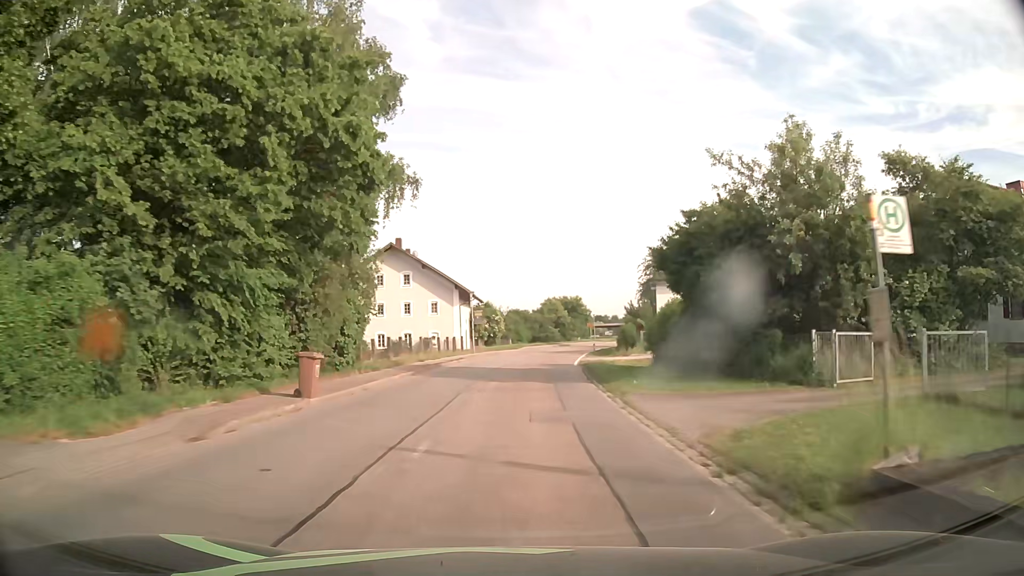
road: tertiary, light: Day
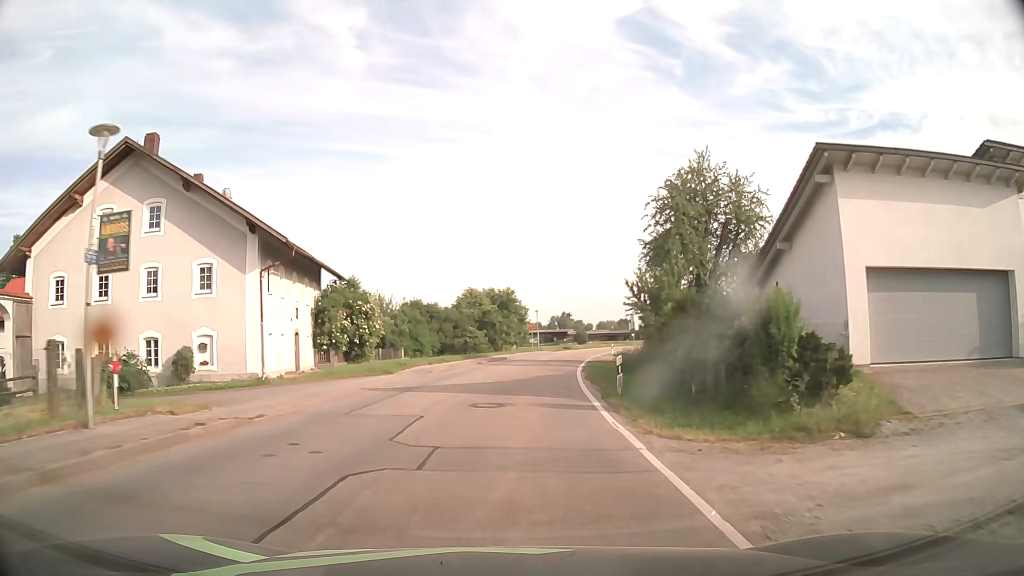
(+2.3, +38.4) m; +7°
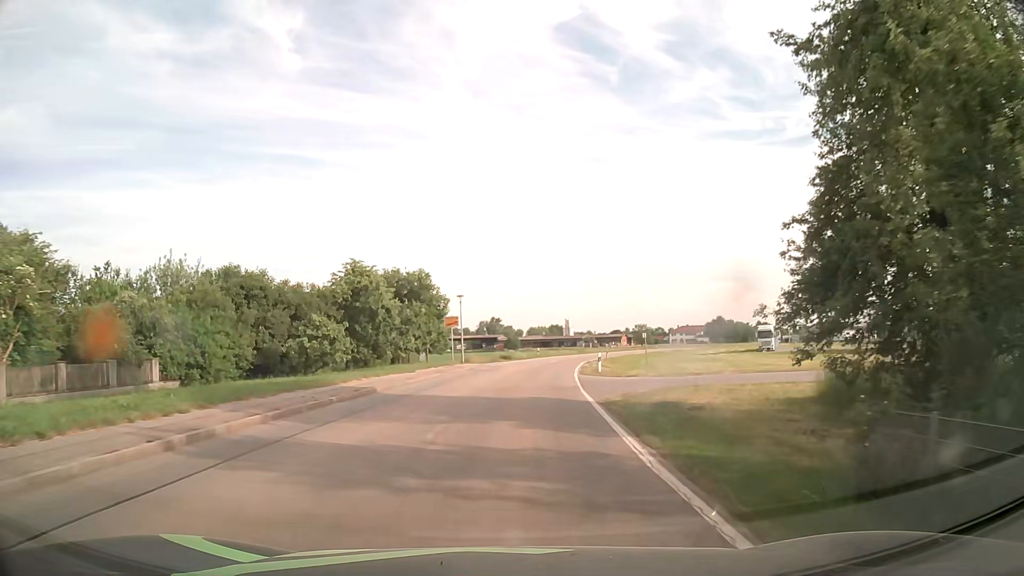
(+1.4, +30.5) m; +6°
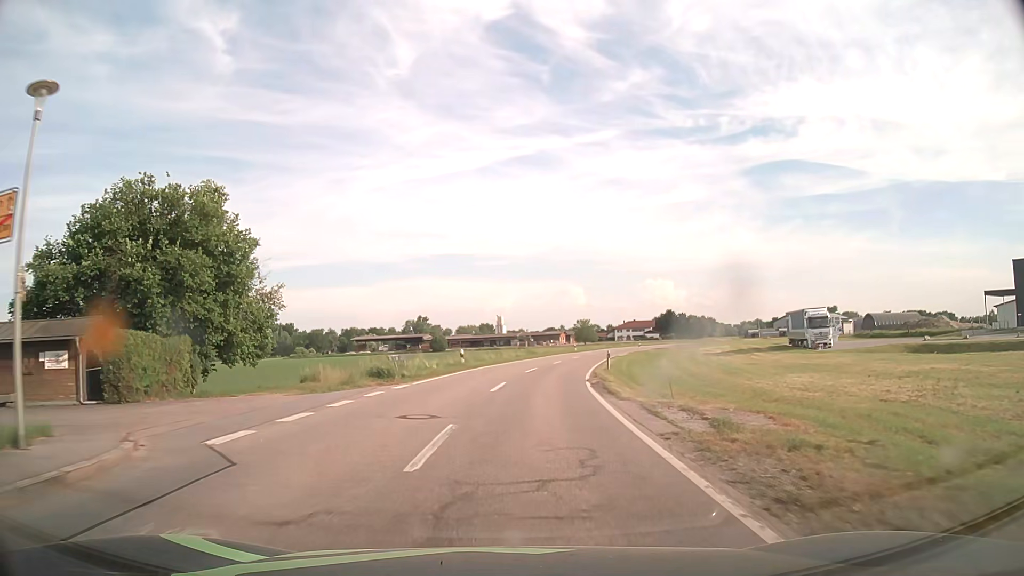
(+2.0, +38.0) m; +6°
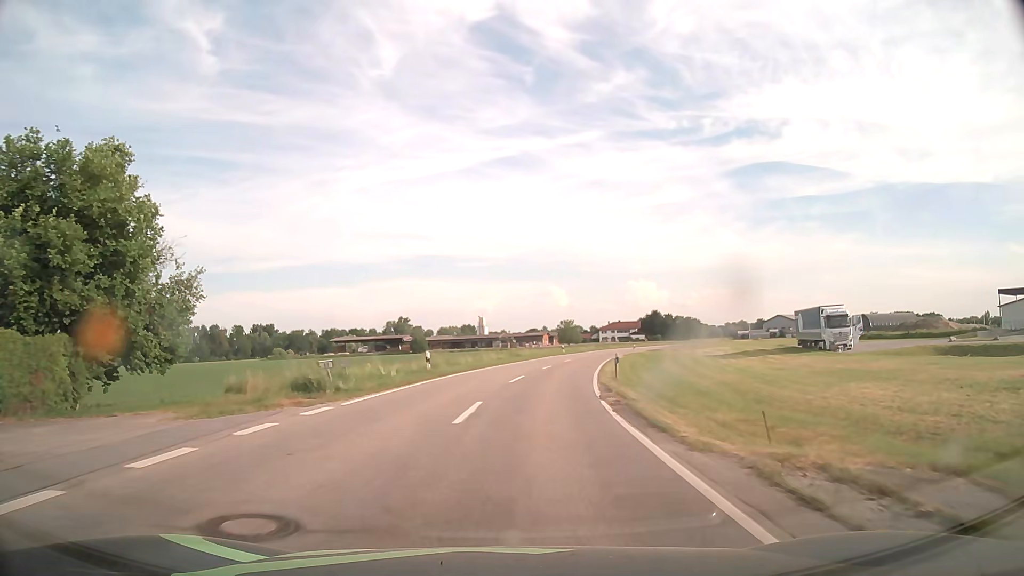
(+0.1, +7.7) m; +1°
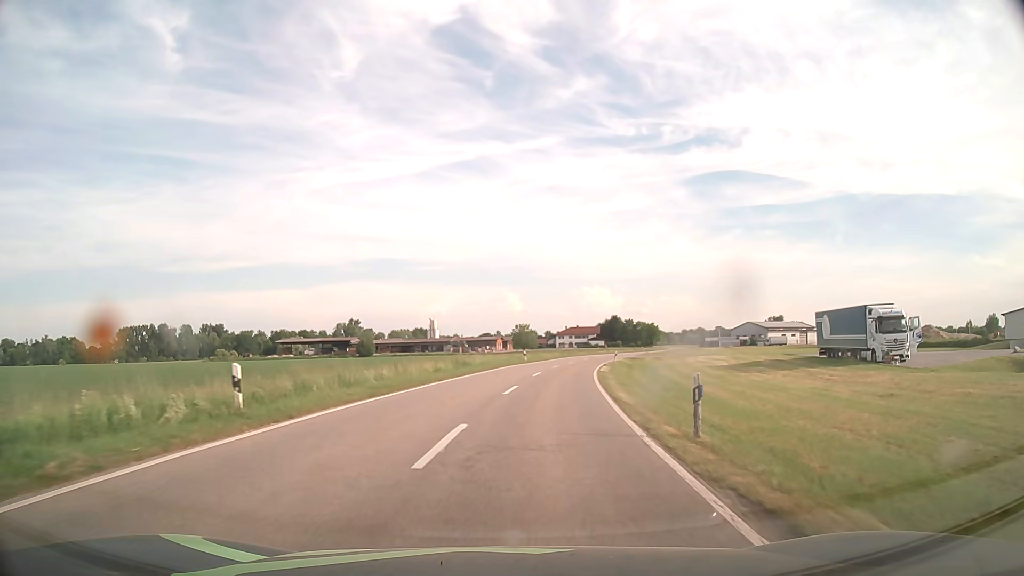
(+0.5, +16.0) m; +4°
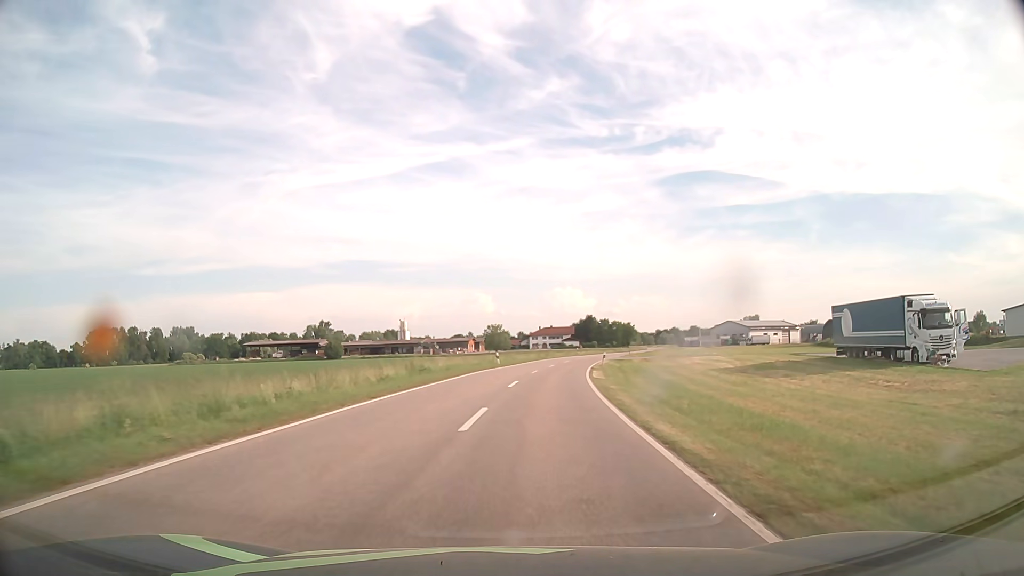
(+0.2, +8.5) m; +2°
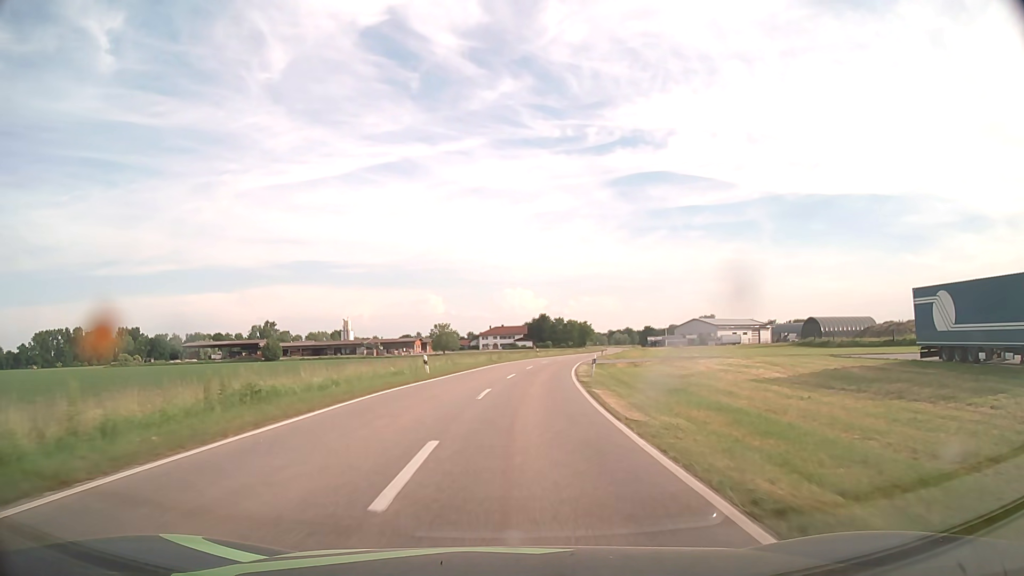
(+0.6, +18.1) m; +4°
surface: asphalt
(0, +10) (+1, +20) (+1, +30) (+2, +40) (+3, +50) (+5, +60) (+7, +70) (+9, +79) (+11, +89) (+13, +99) m
